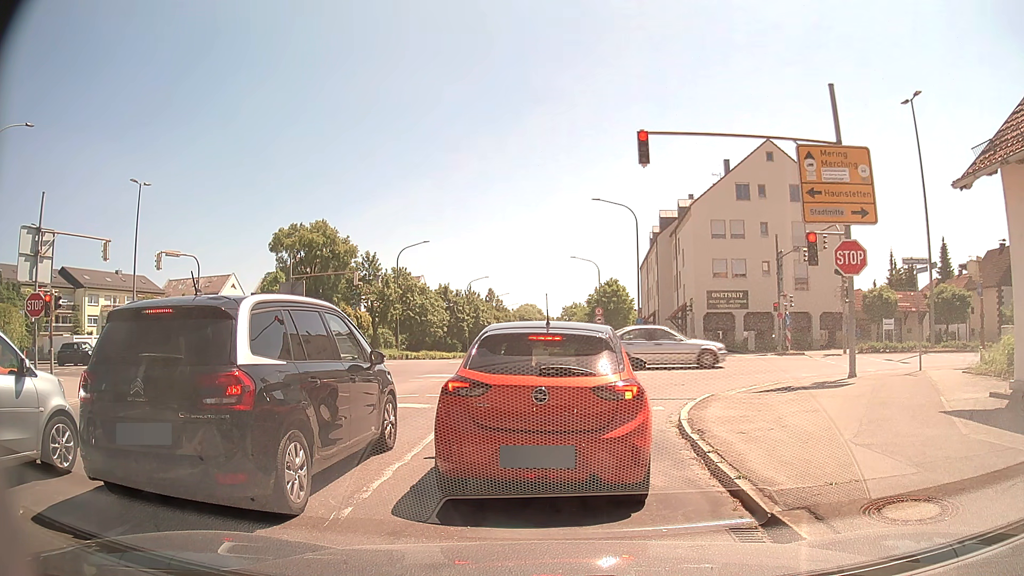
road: tertiary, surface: asphalt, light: Day
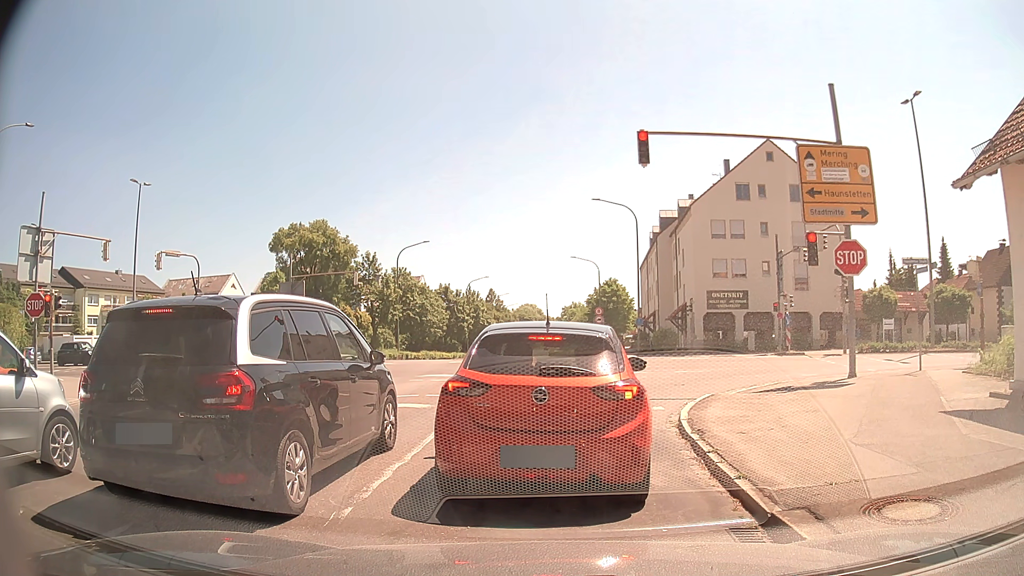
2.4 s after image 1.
(0.0, 0.0) m; 0°
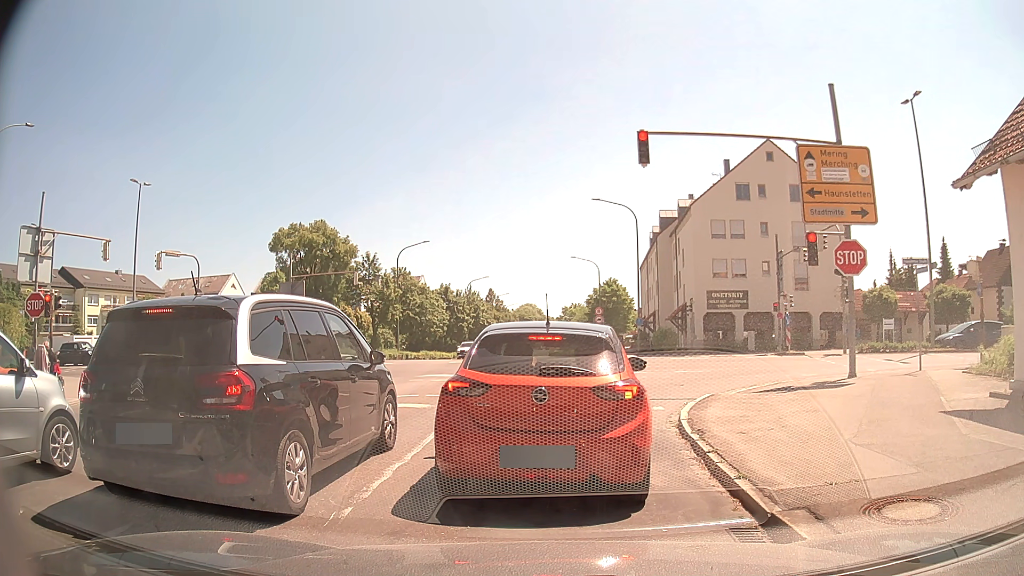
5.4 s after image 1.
(0.0, 0.0) m; 0°
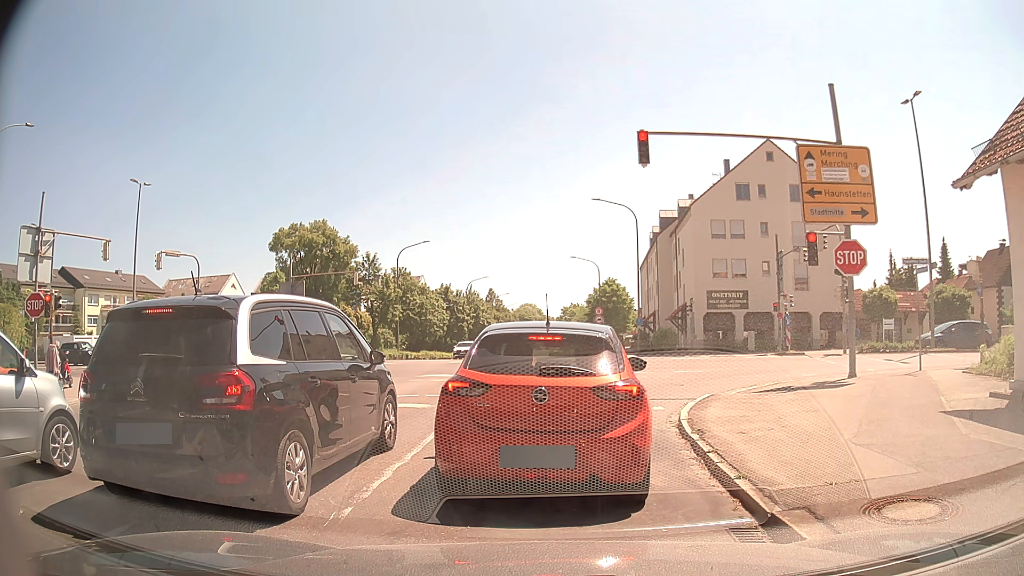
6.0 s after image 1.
(0.0, 0.0) m; 0°
(0, +10) (+3, +19) (+11, +24) (+21, +24) (+31, +23) (+41, +23) (+51, +22) (+61, +22) (+71, +21) (+81, +21) m
